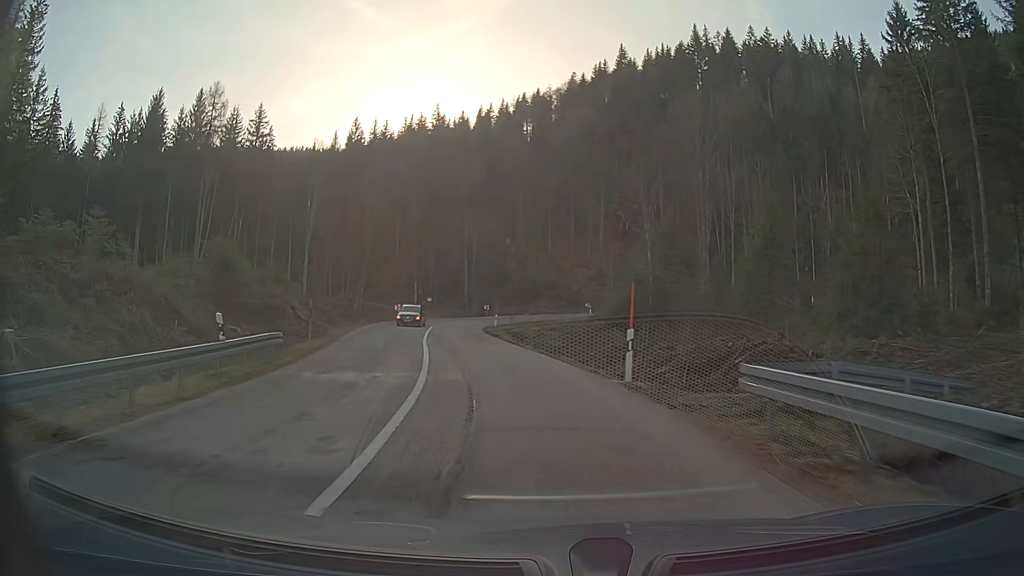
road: secondary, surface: asphalt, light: Day
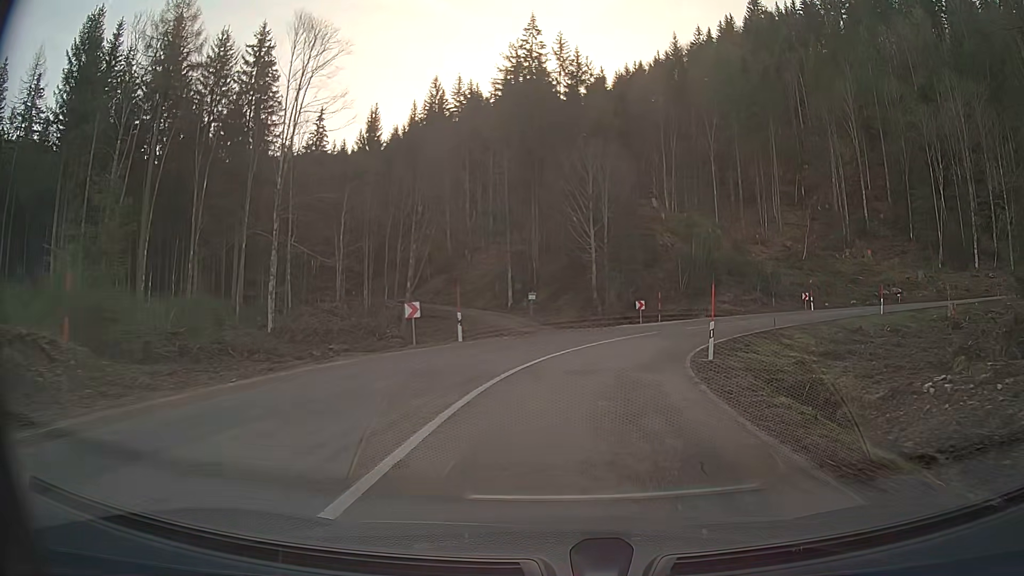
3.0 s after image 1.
(-4.9, +42.1) m; -6°
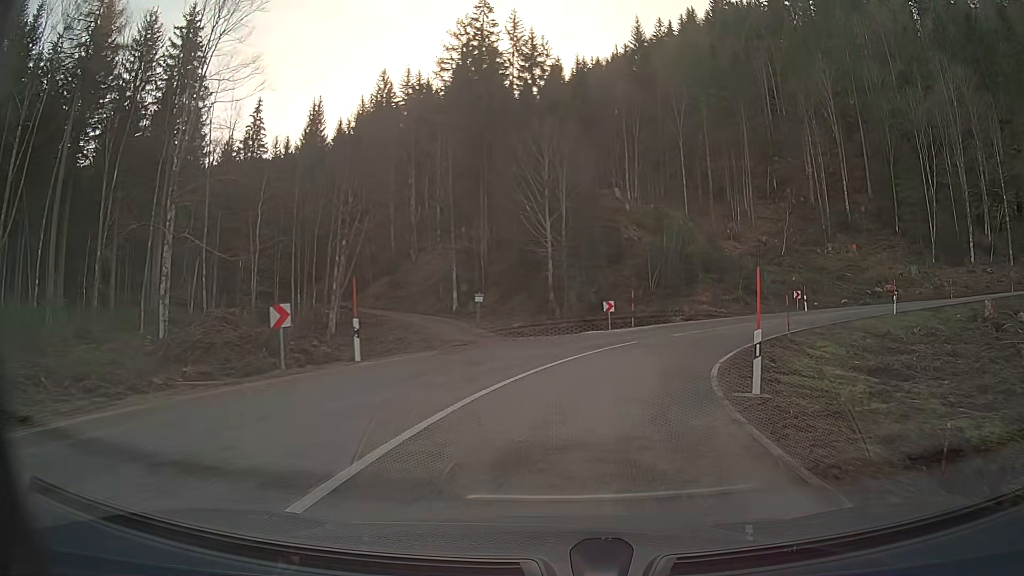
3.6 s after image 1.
(+0.3, +8.0) m; +5°
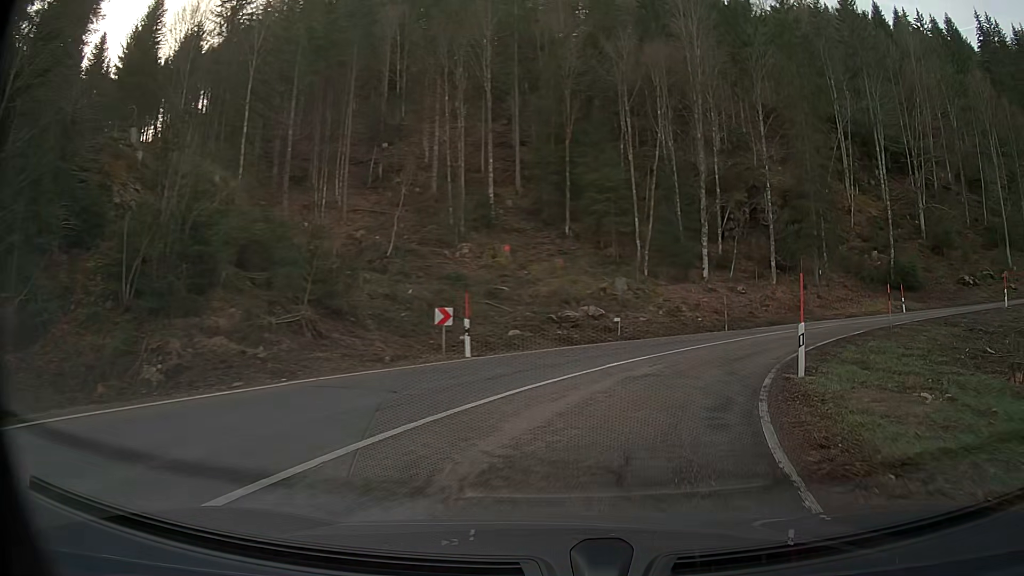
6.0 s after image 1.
(+8.3, +27.5) m; +37°
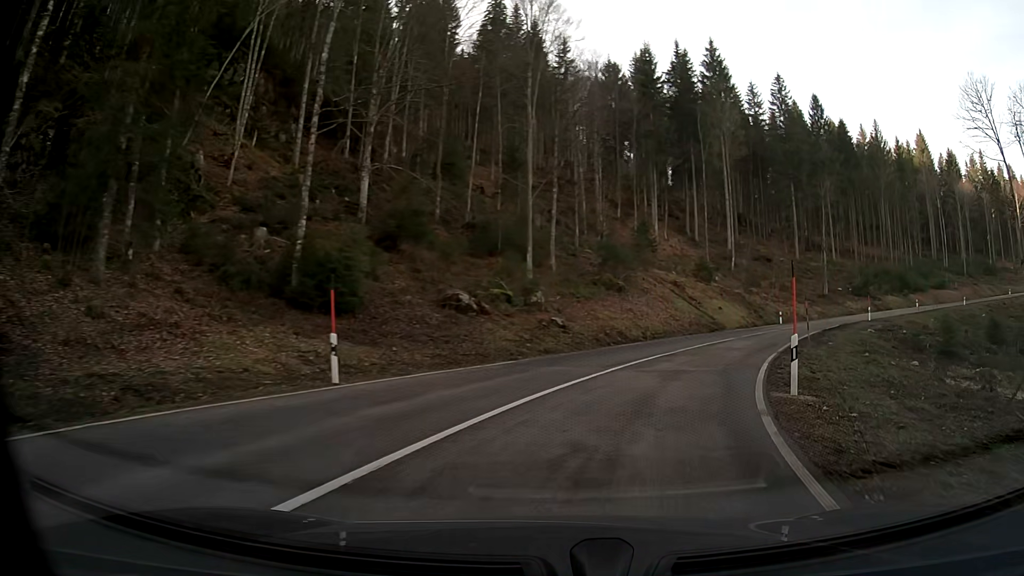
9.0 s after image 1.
(+15.1, +29.9) m; +52°
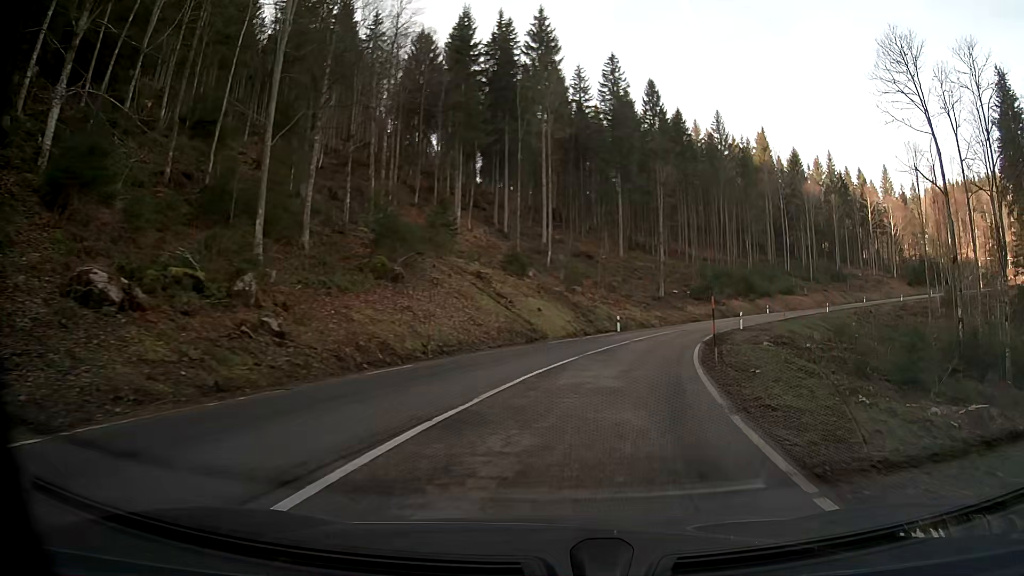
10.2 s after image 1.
(+2.0, +14.3) m; +15°
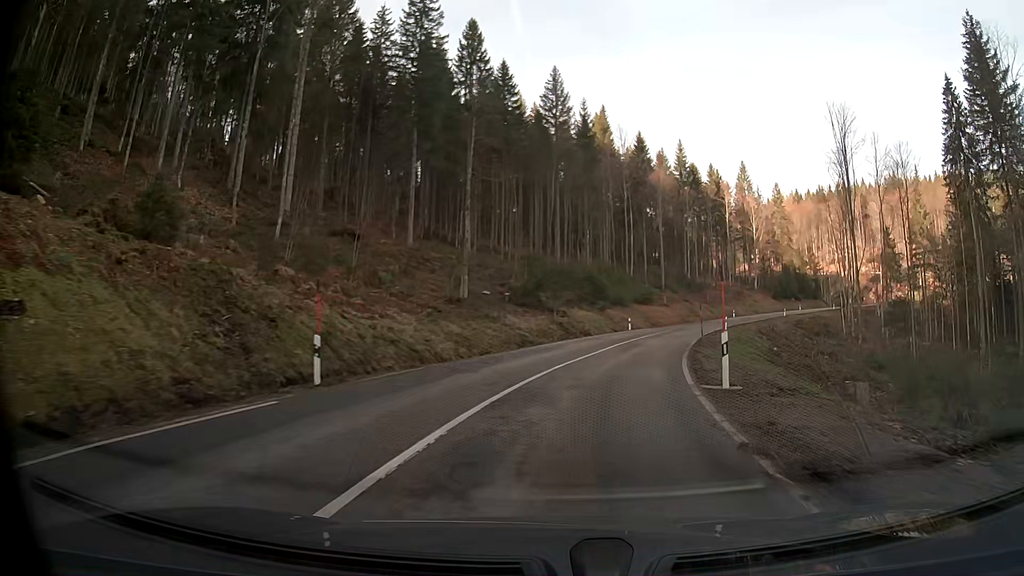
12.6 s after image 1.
(+4.6, +31.0) m; +16°
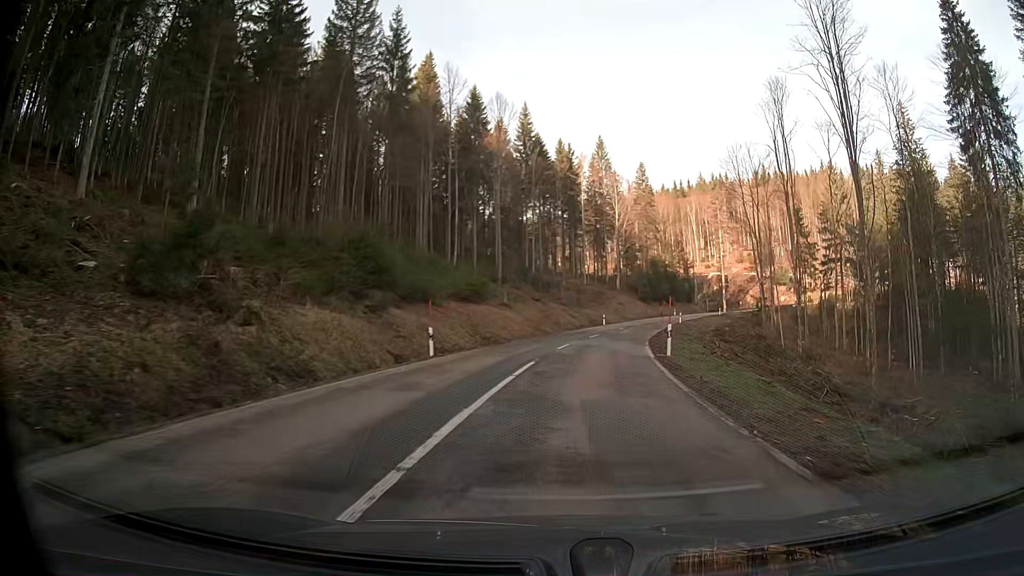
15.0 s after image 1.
(+4.4, +33.5) m; +14°
